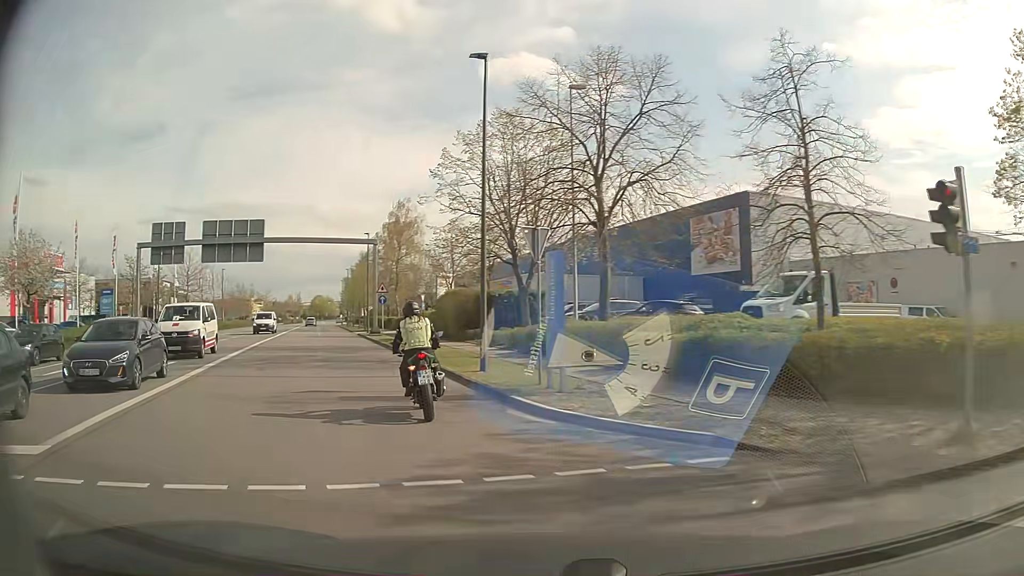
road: residential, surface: asphalt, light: Day
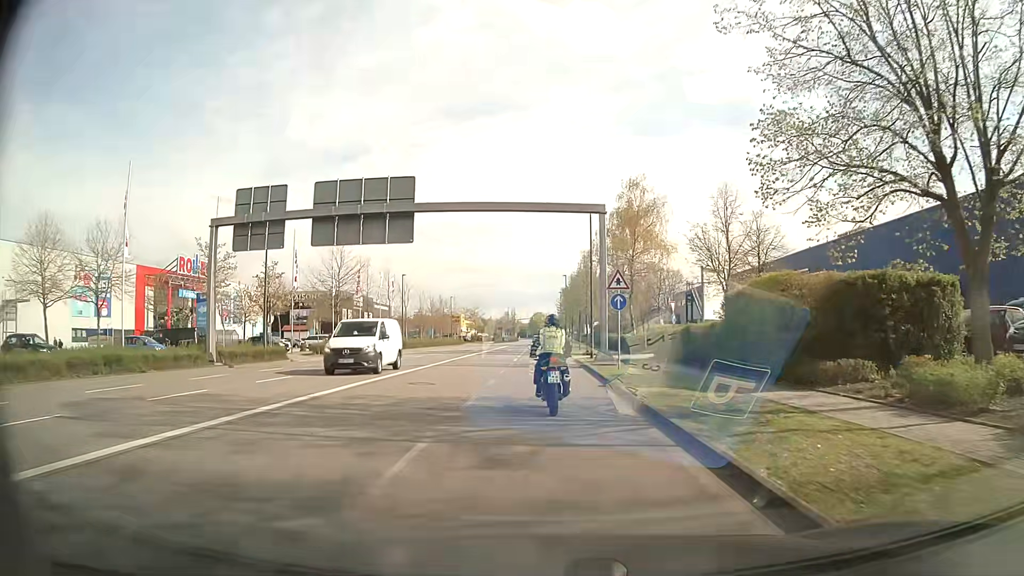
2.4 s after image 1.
(-4.7, +19.2) m; -19°
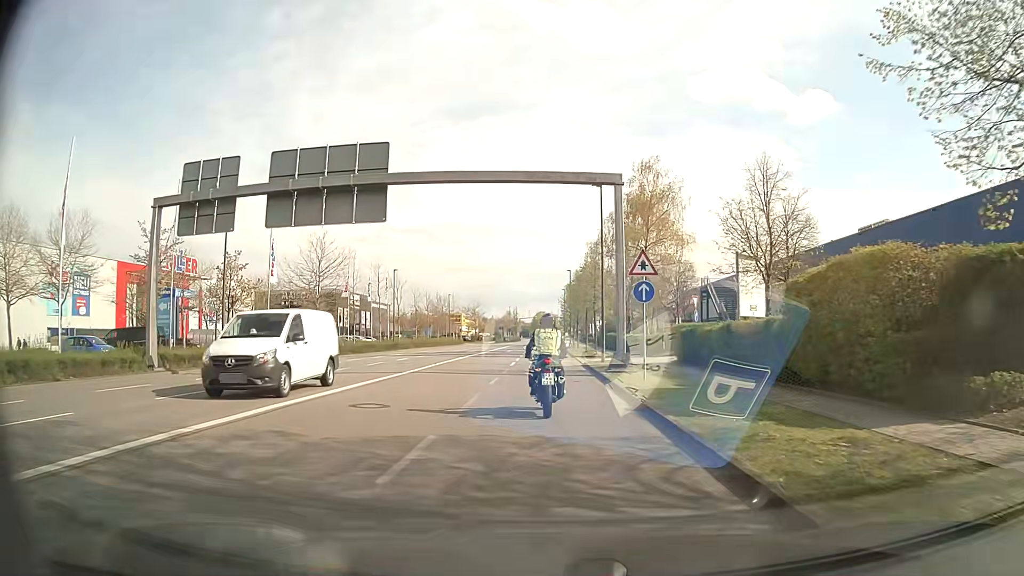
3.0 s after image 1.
(-0.1, +5.7) m; 0°
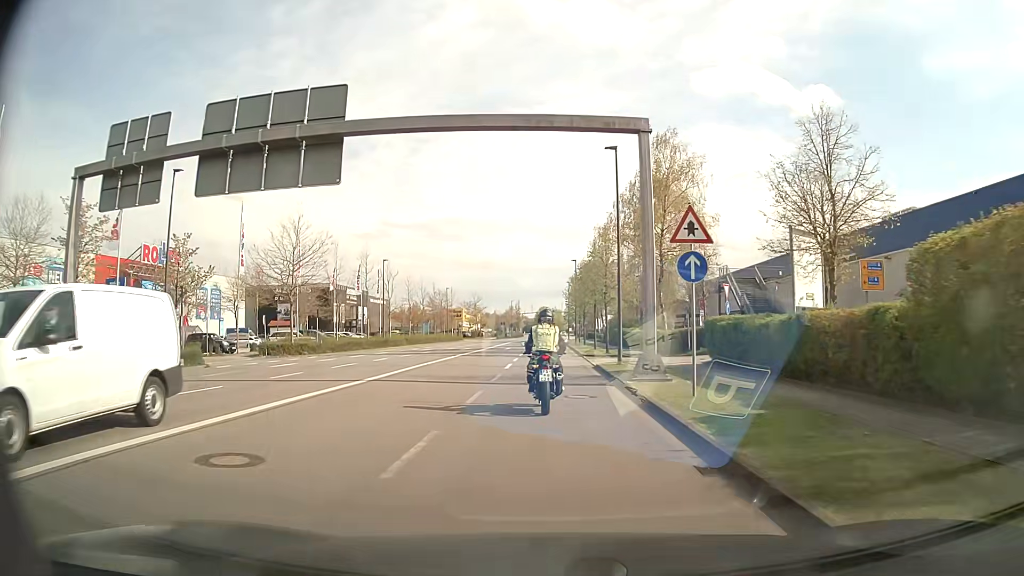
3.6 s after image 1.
(0.0, +5.9) m; 0°
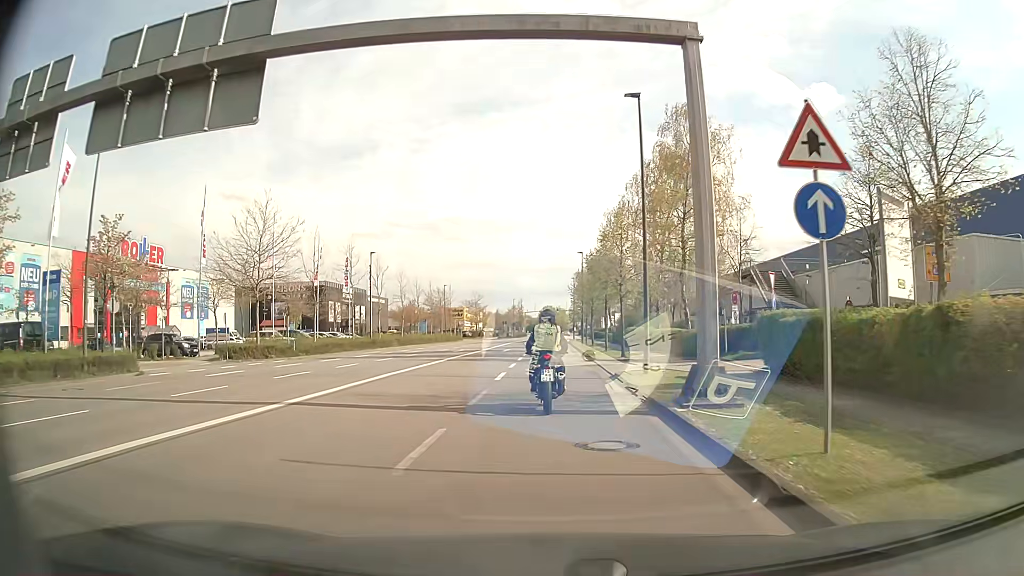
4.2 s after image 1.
(0.0, +6.0) m; 0°
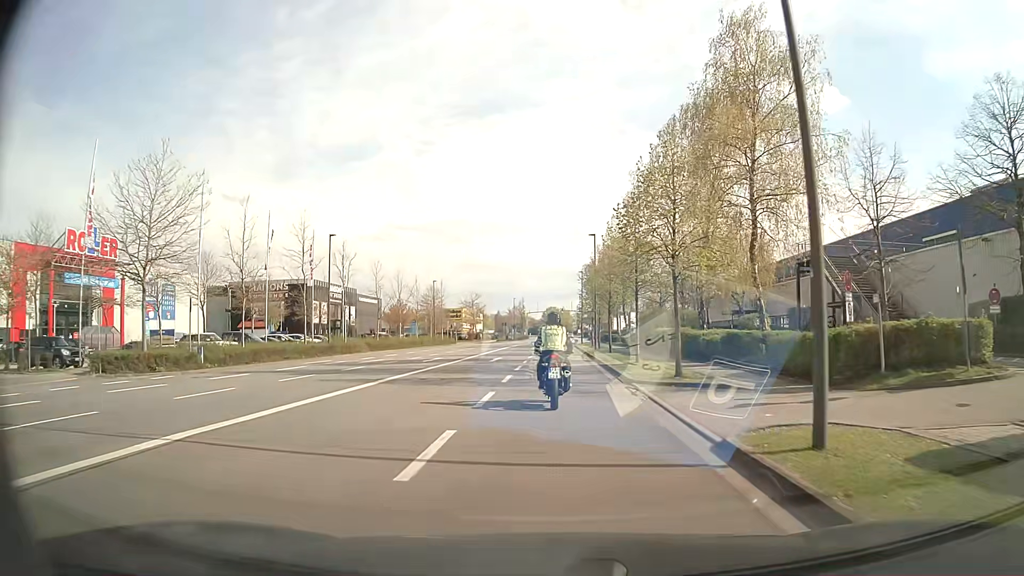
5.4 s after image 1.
(-0.1, +12.3) m; -1°
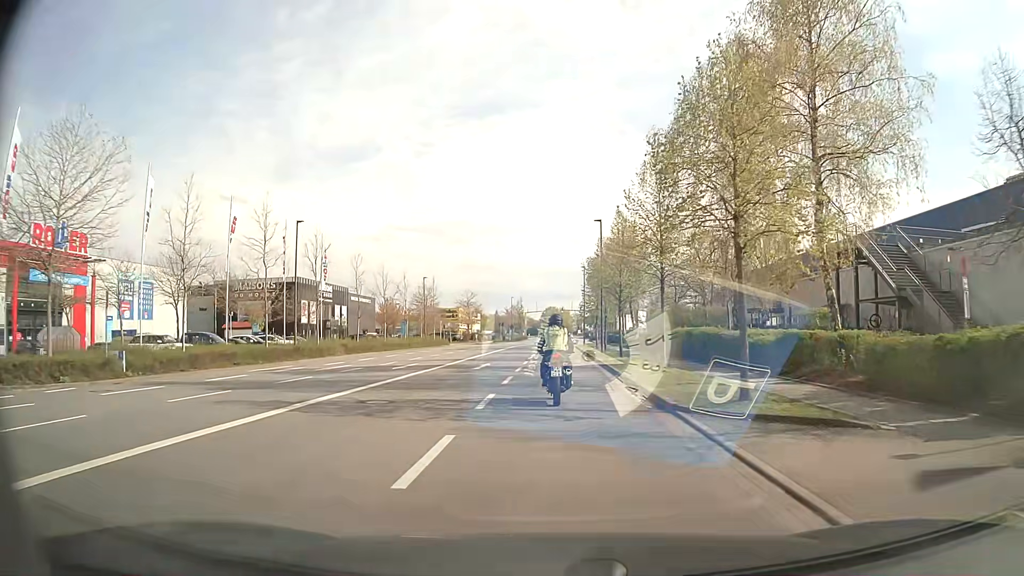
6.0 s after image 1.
(0.0, +6.4) m; 0°
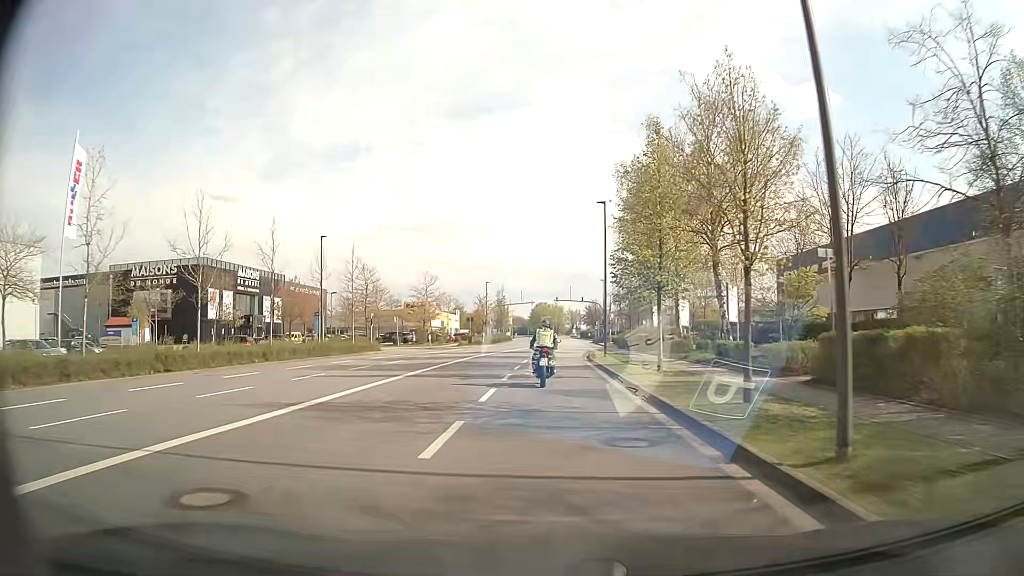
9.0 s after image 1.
(+0.1, +34.9) m; +1°
(0, +10) (0, +20) (0, +30) (+1, +40) (+1, +50) (+2, +60) (+3, +70) (+3, +80) (+4, +90) (+4, +100) m
